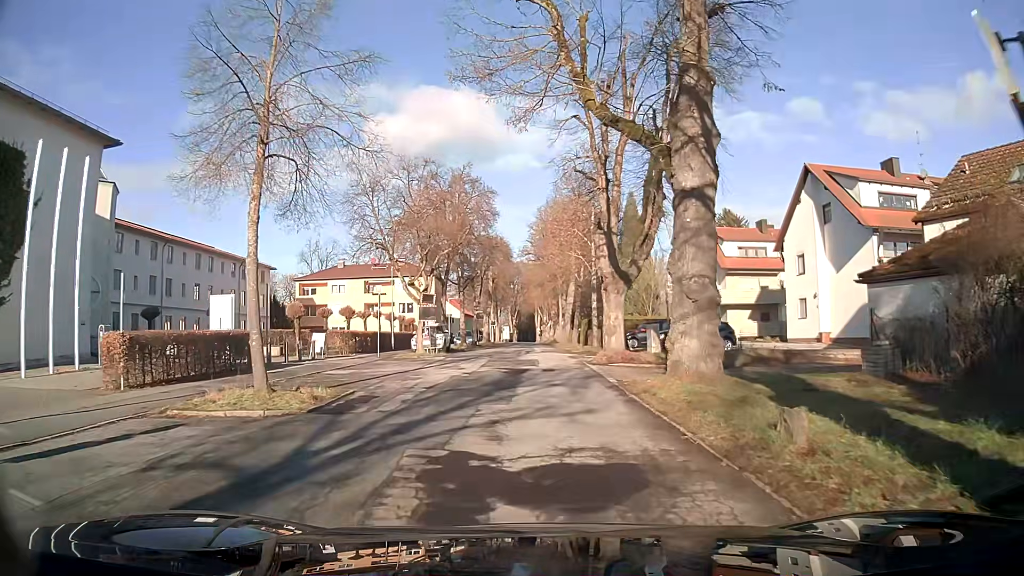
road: secondary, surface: asphalt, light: Day
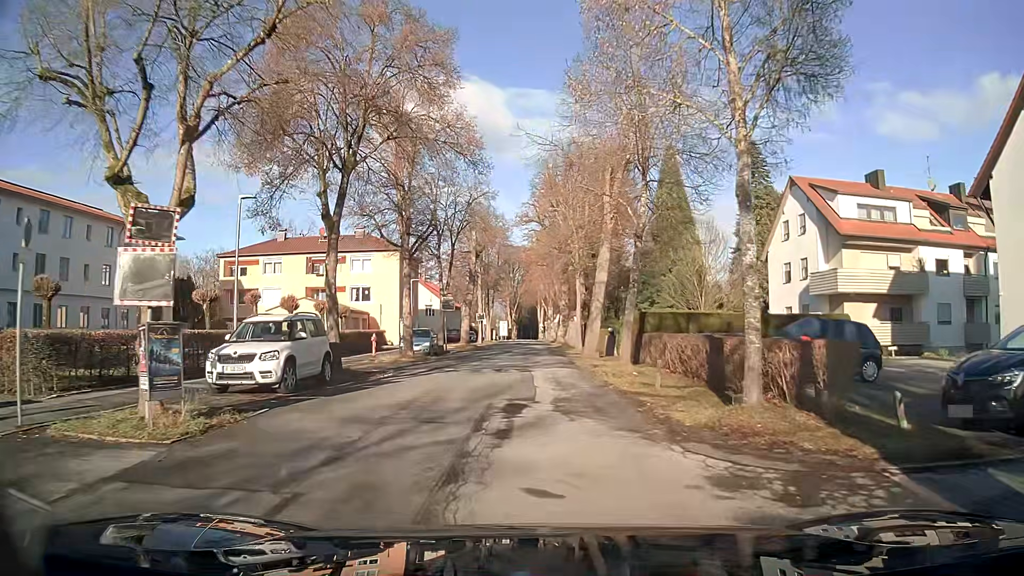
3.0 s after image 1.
(0.0, +23.4) m; +1°
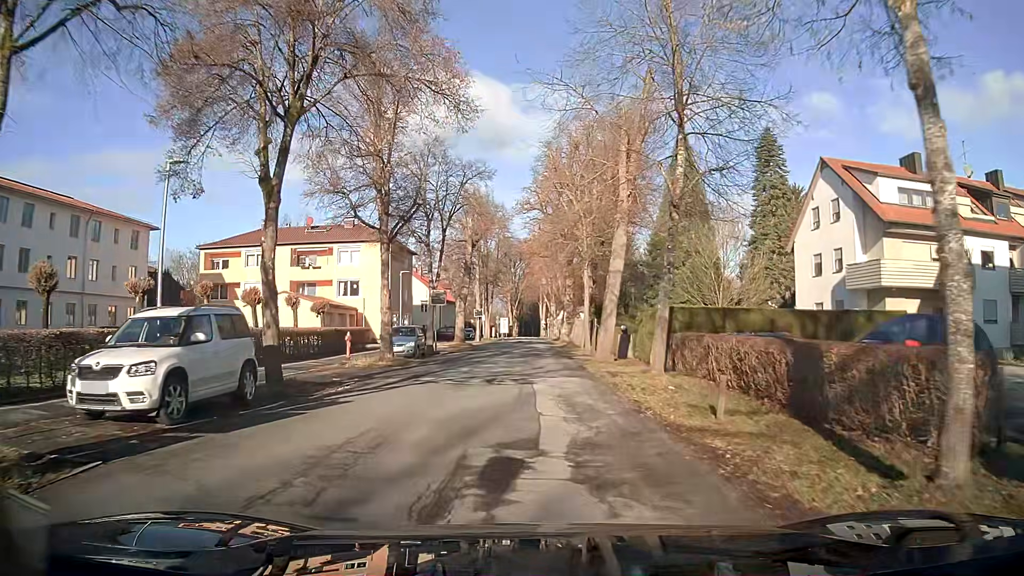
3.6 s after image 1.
(0.0, +4.7) m; 0°
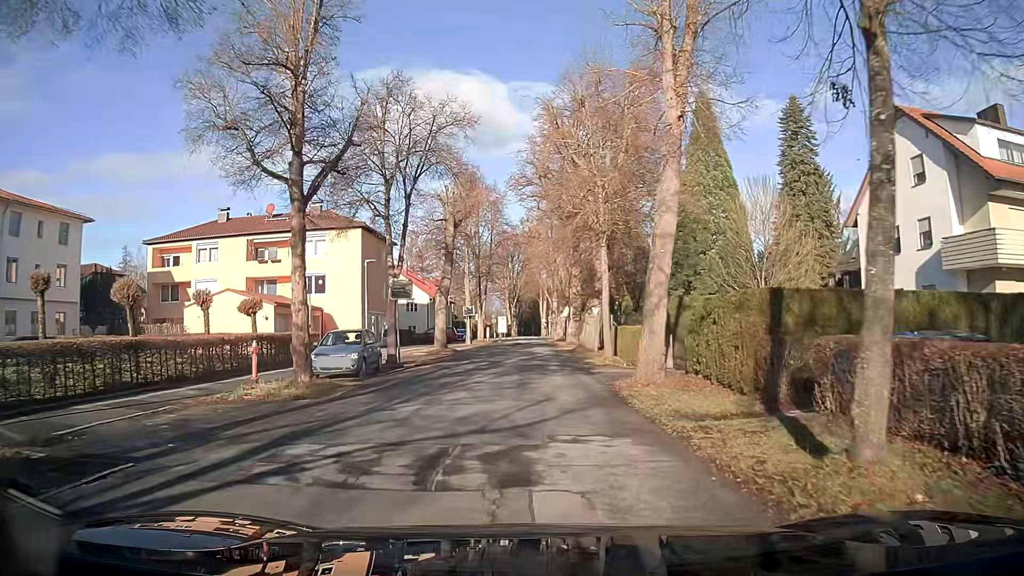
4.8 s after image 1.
(0.0, +9.4) m; 0°
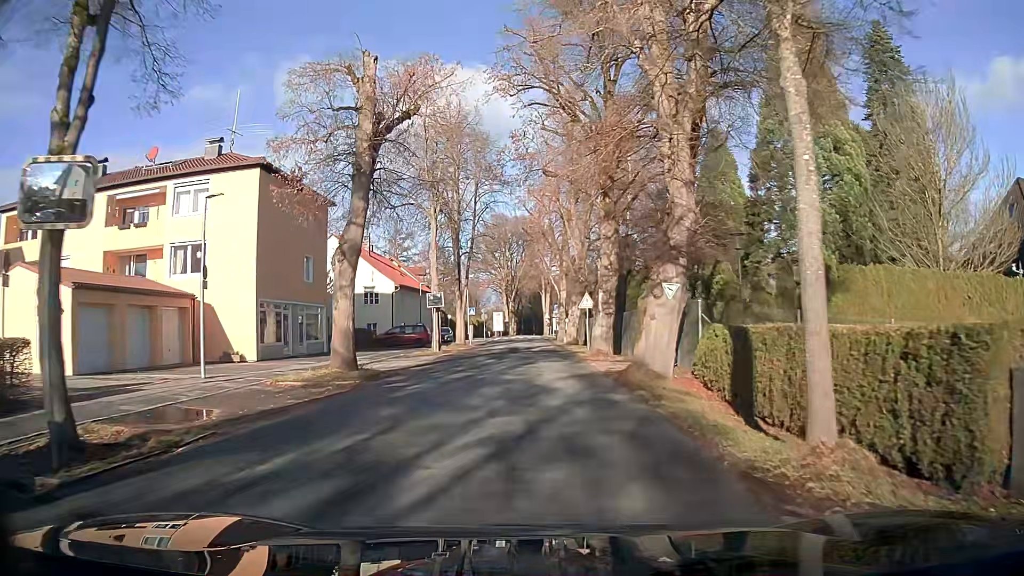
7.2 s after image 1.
(-0.1, +18.8) m; 0°
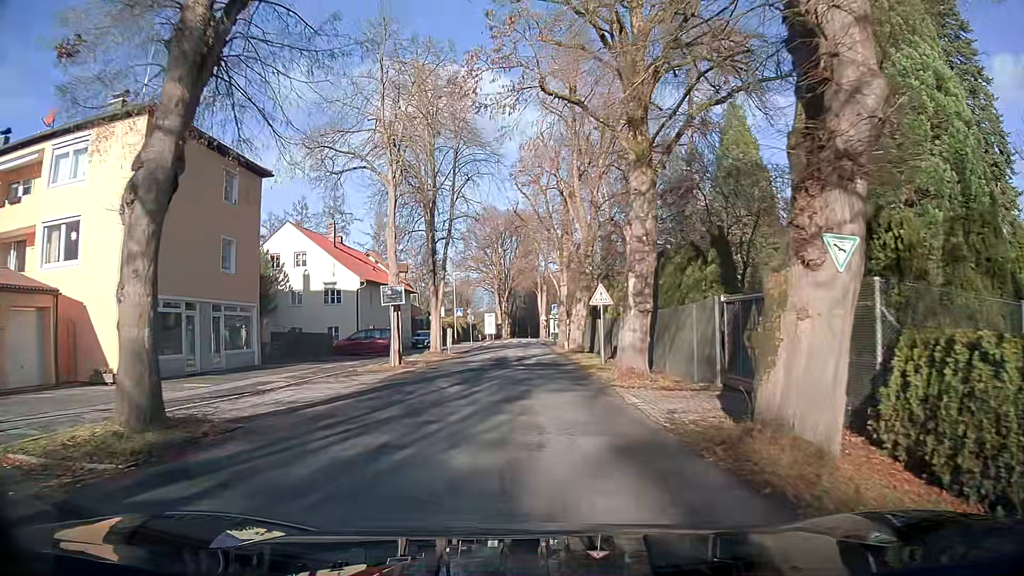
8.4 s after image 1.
(0.0, +9.5) m; 0°
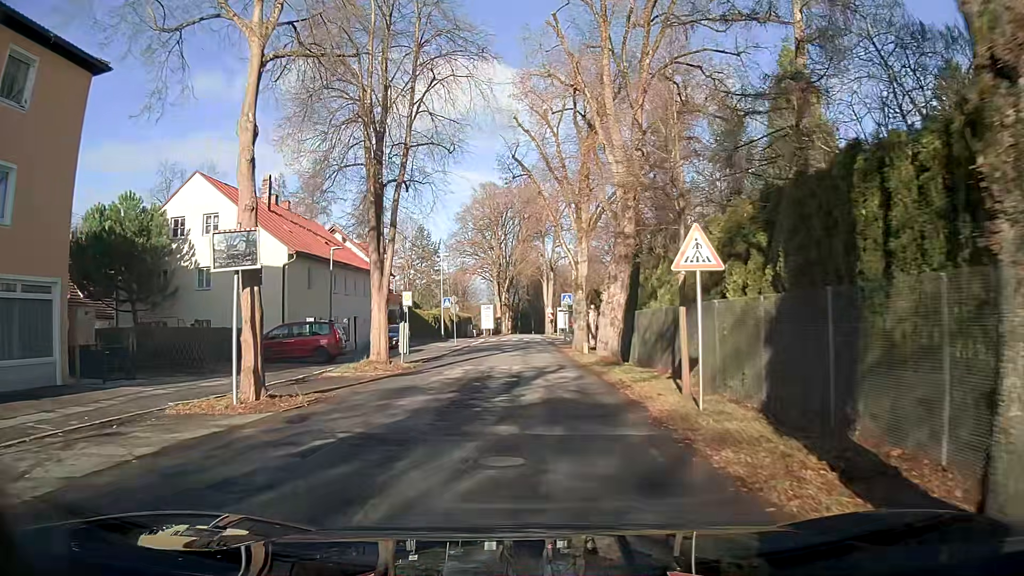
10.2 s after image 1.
(0.0, +14.2) m; 0°
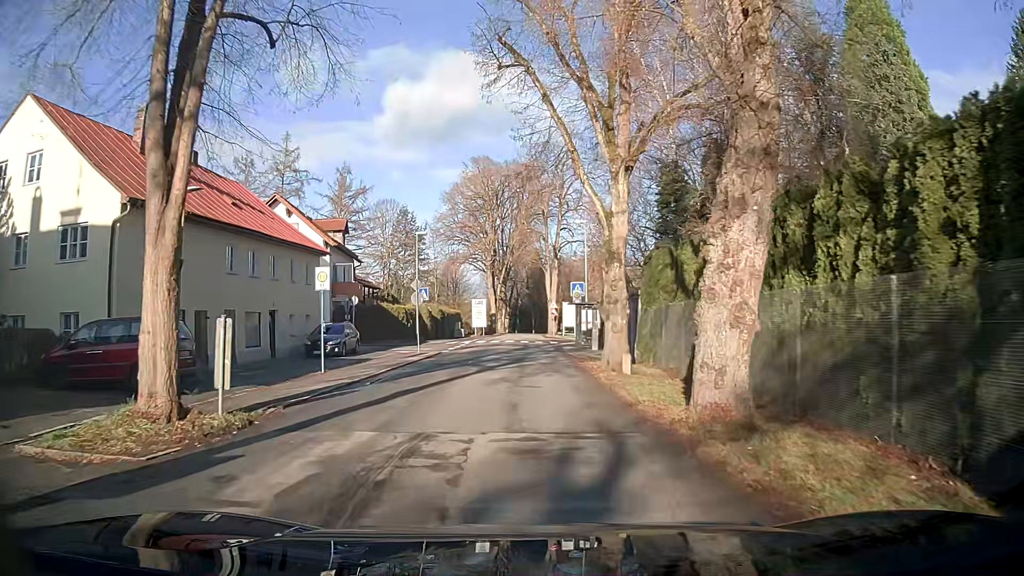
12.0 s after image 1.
(0.0, +13.8) m; 0°
(0, +10) (0, +20) (0, +30) (0, +40) (0, +50) (0, +60) (0, +70) (0, +80) (+1, +90) (+2, +100) m
